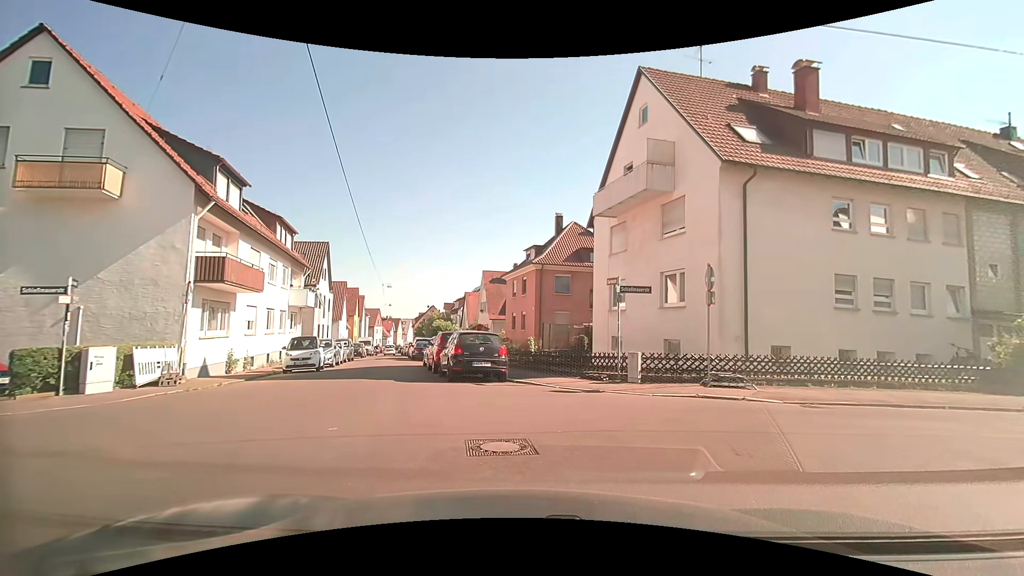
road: residential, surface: asphalt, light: Day
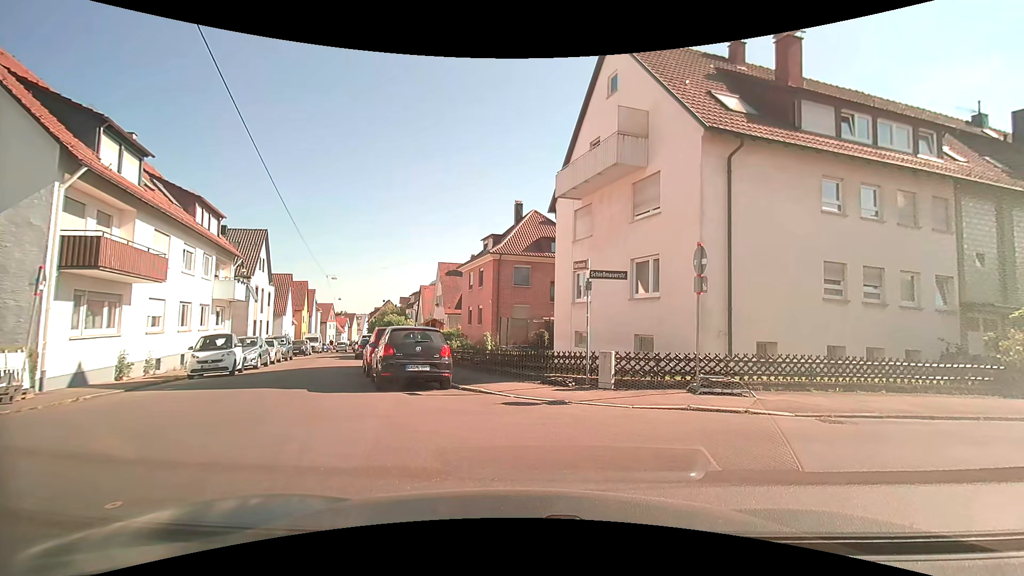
(0.0, +2.7) m; +5°
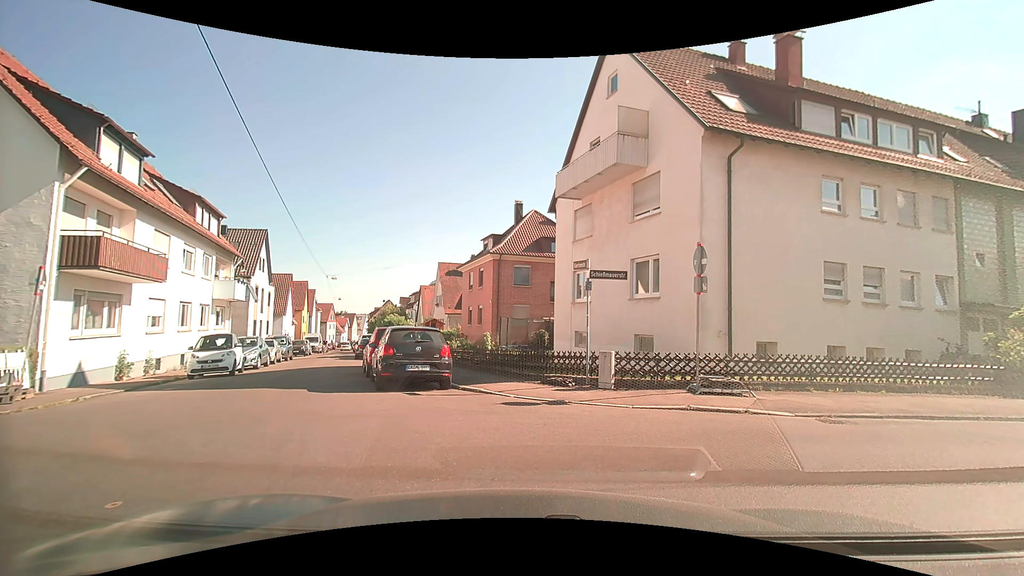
(0.0, 0.0) m; 0°
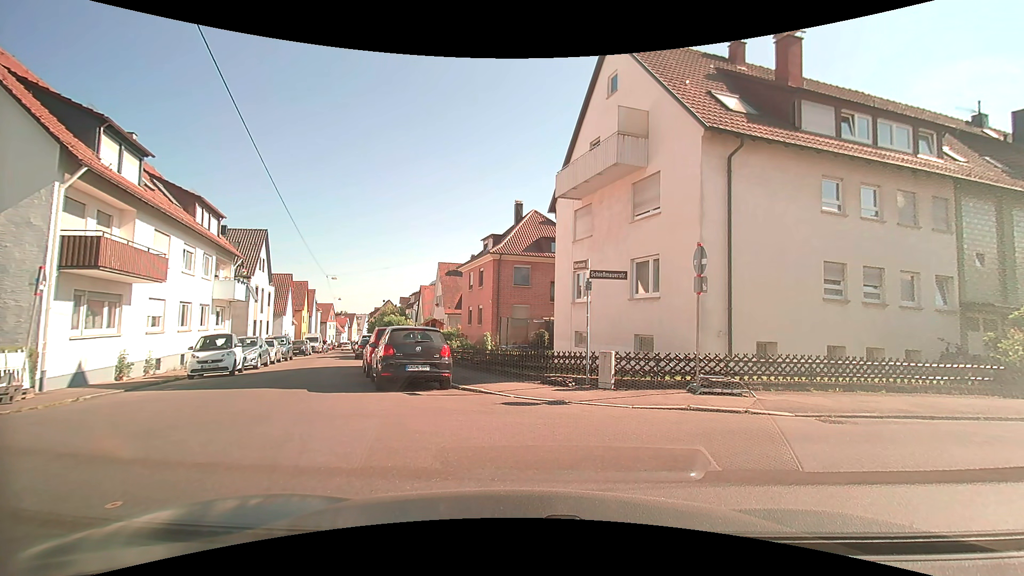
(0.0, 0.0) m; 0°
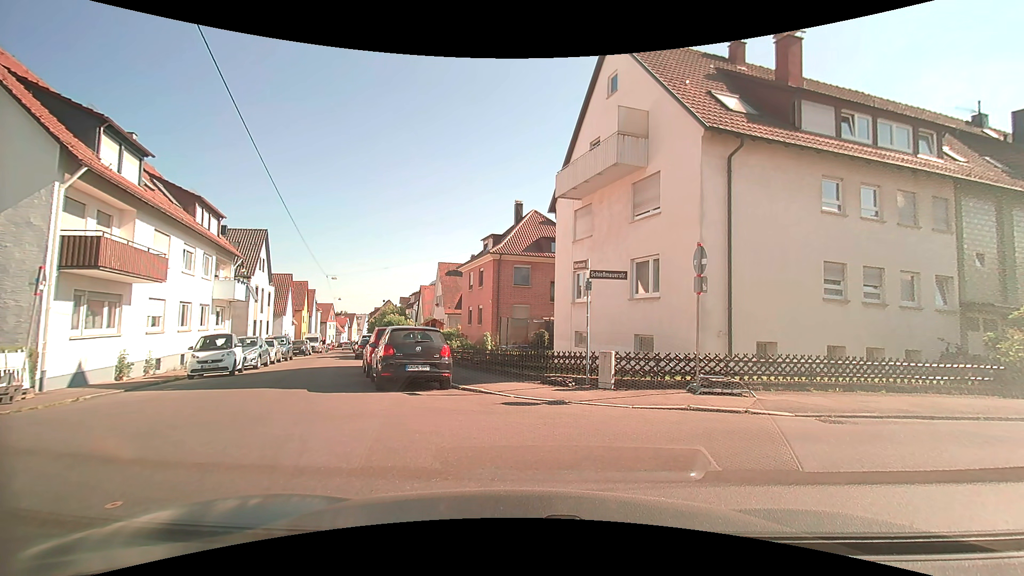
(0.0, 0.0) m; 0°
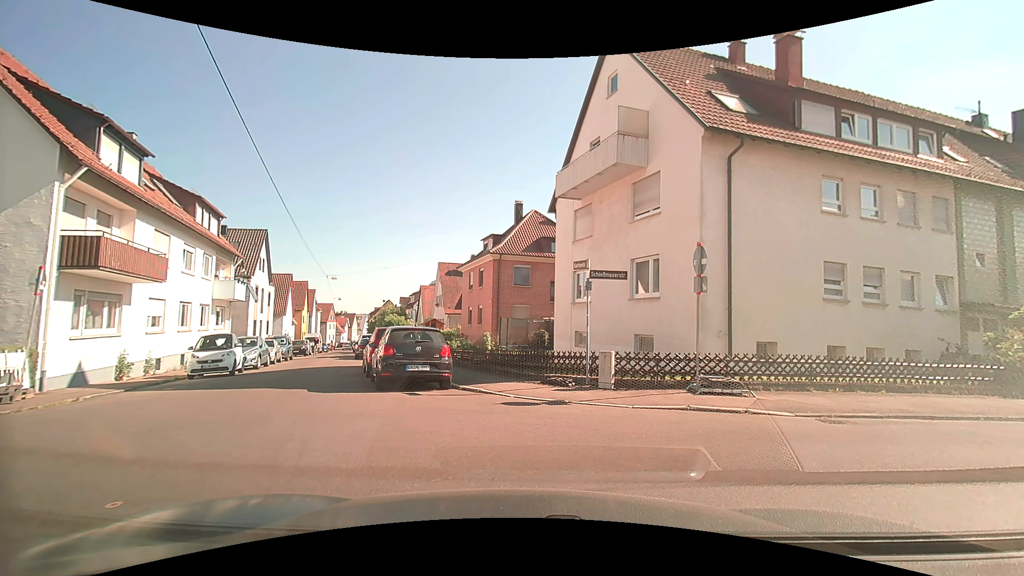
(0.0, 0.0) m; 0°
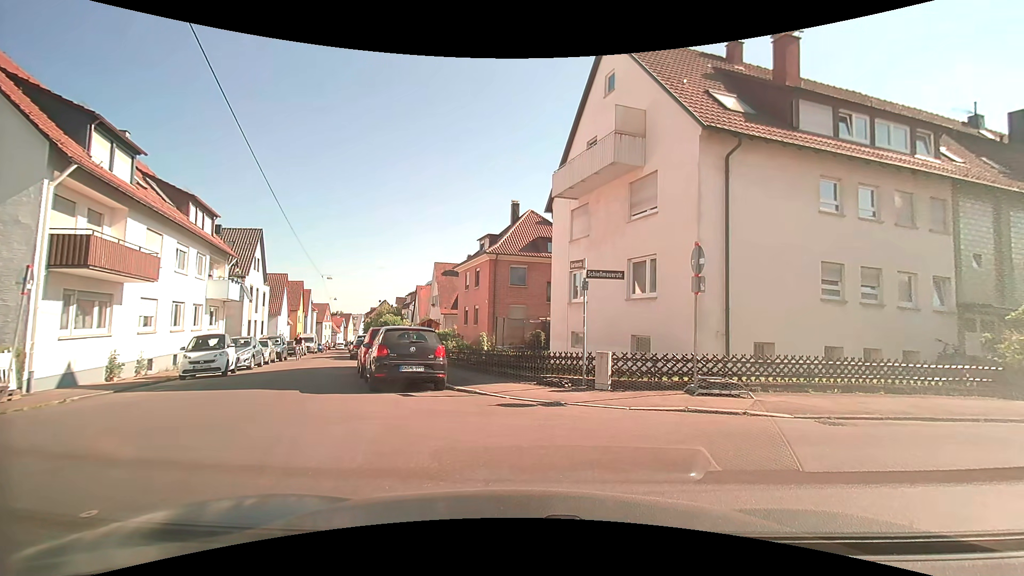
(0.0, +0.1) m; 0°
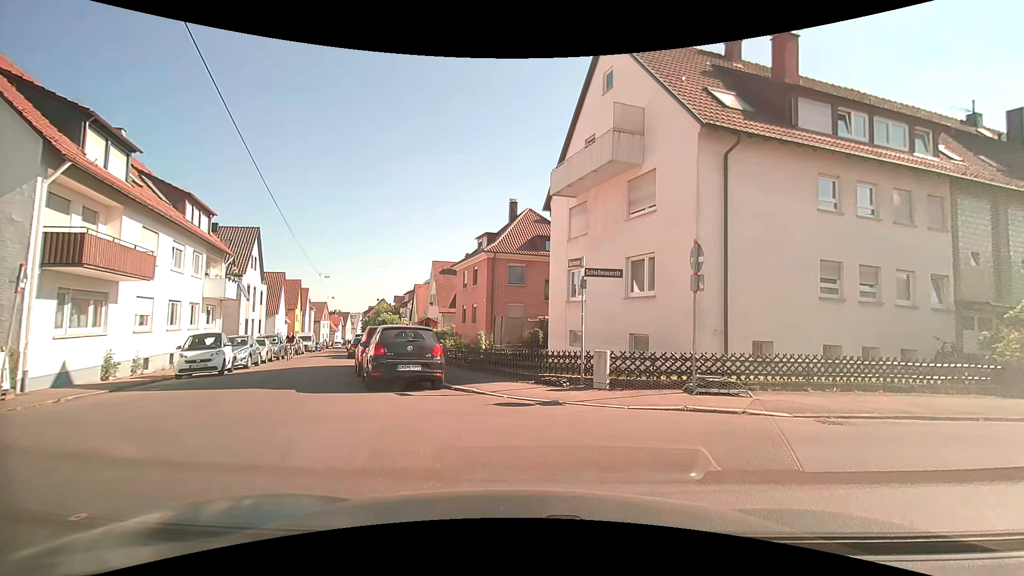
(0.0, +0.1) m; 0°
